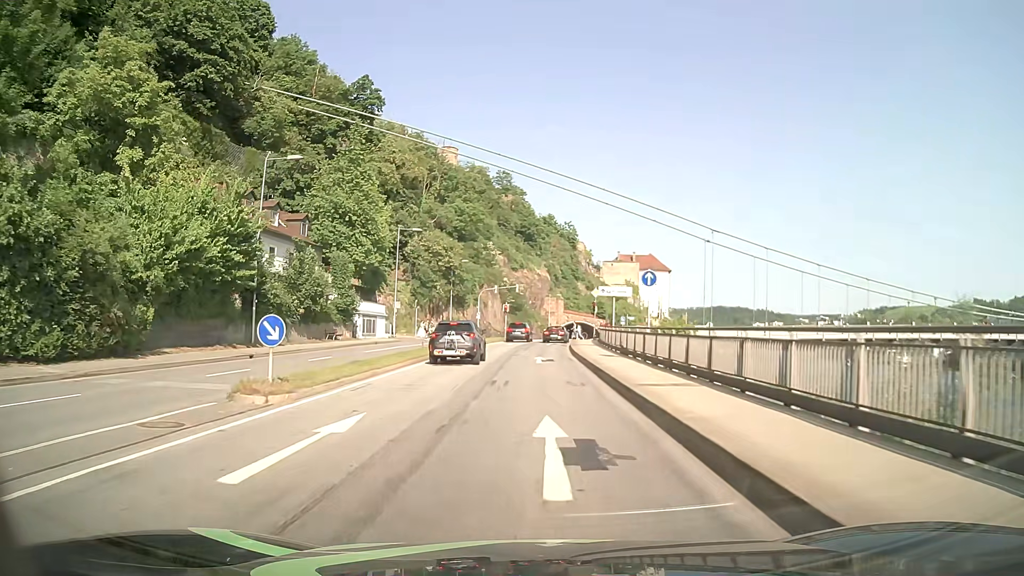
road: primary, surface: asphalt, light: Day
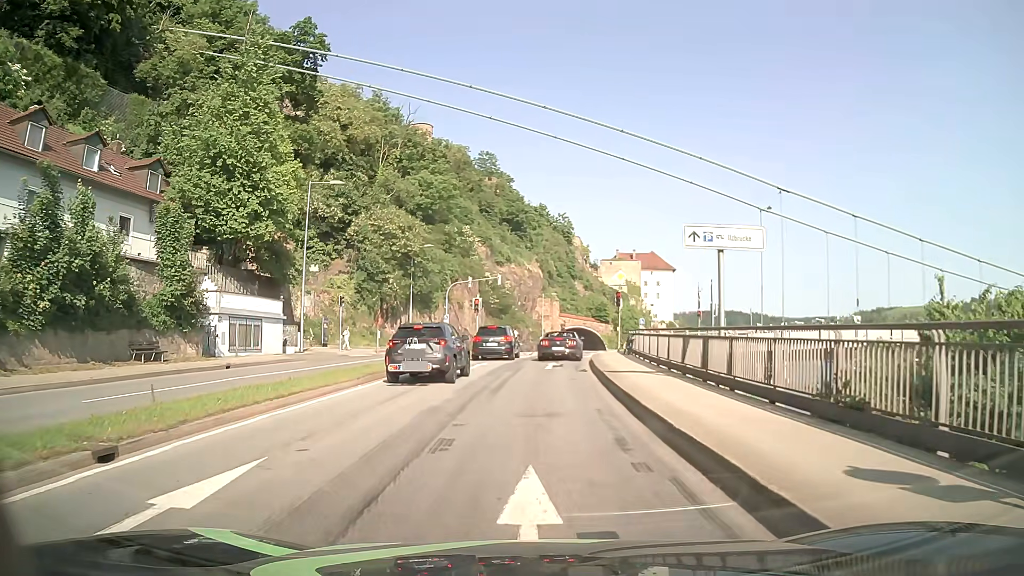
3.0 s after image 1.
(+0.1, +22.8) m; +1°
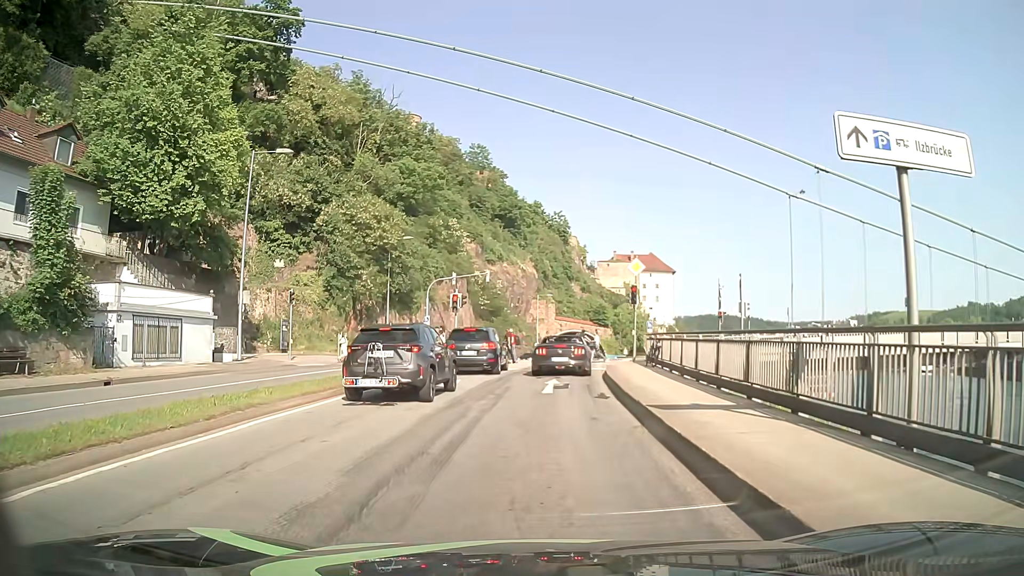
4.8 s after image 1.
(0.0, +7.9) m; 0°
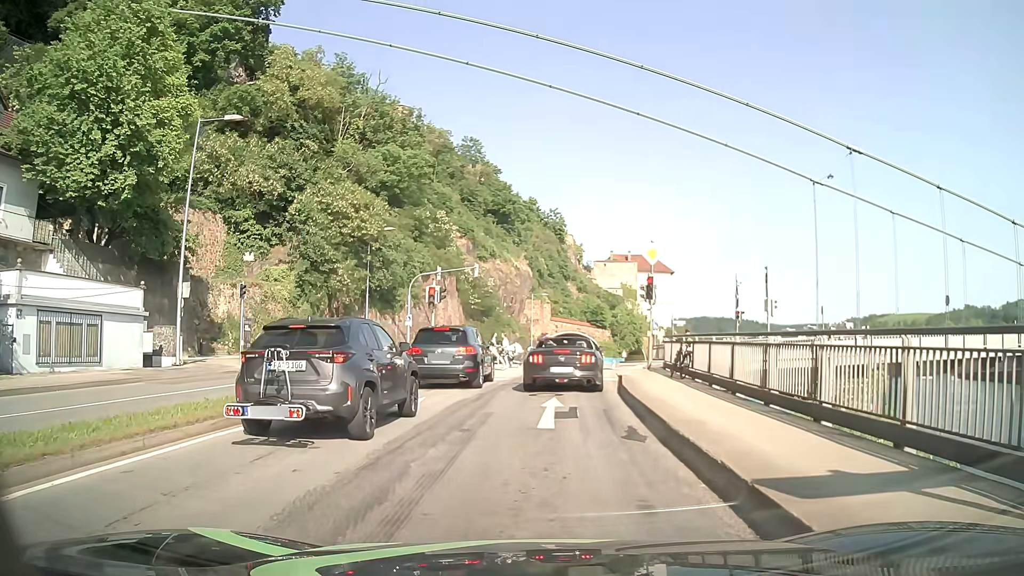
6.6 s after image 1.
(0.0, +5.4) m; 0°
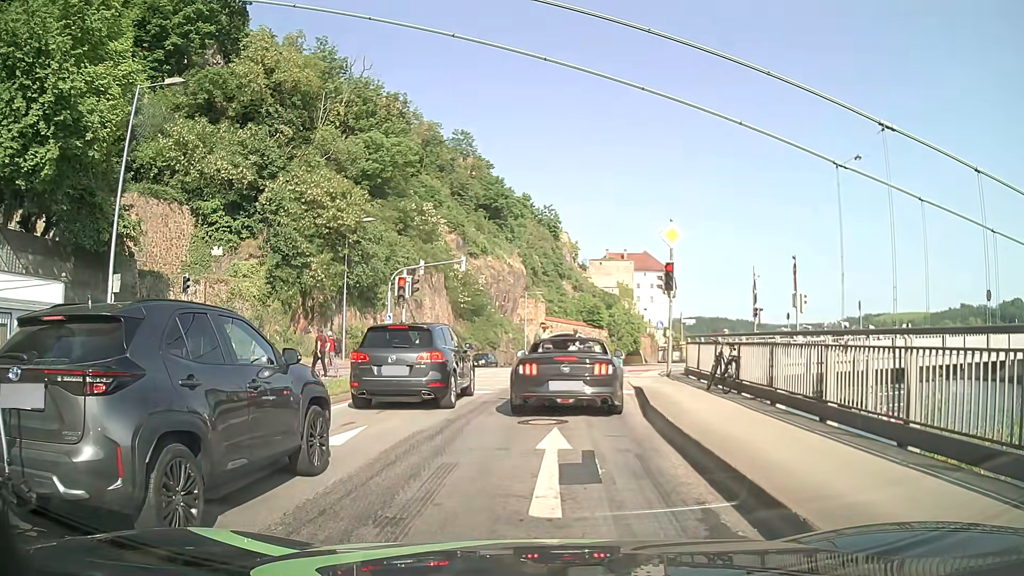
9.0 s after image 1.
(+0.1, +4.6) m; -1°
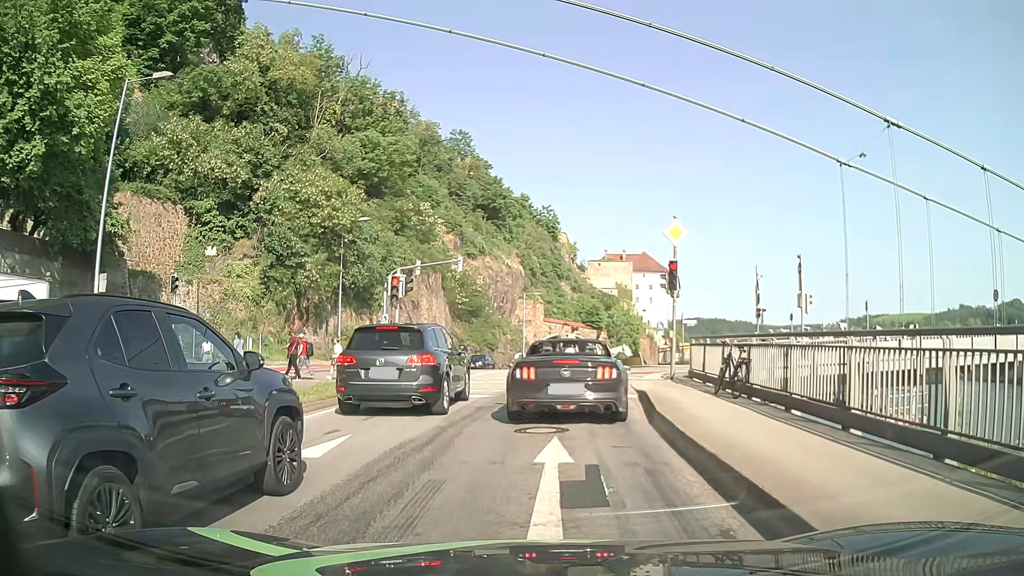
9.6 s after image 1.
(0.0, +0.8) m; 0°
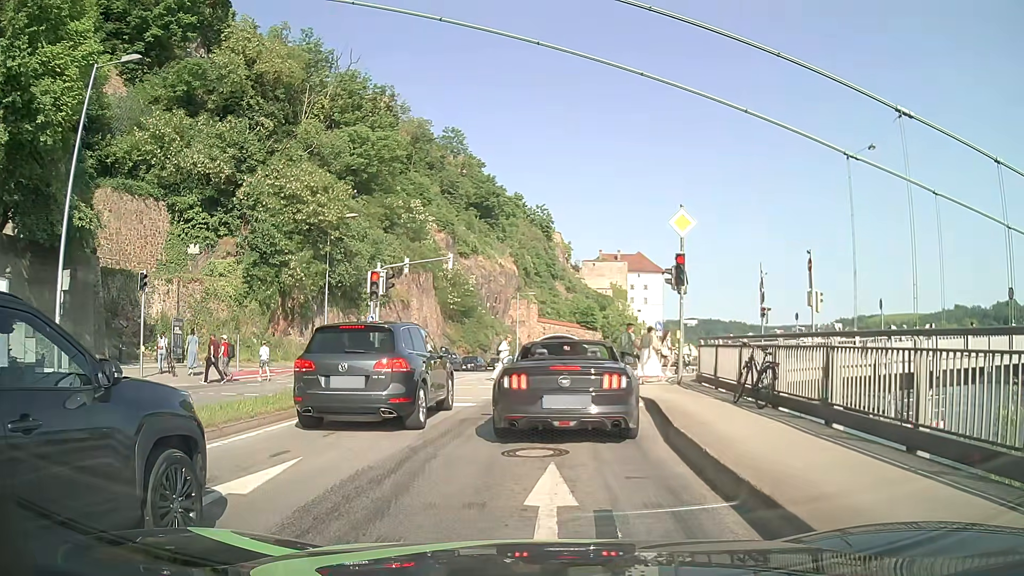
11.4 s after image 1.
(0.0, +1.8) m; 0°
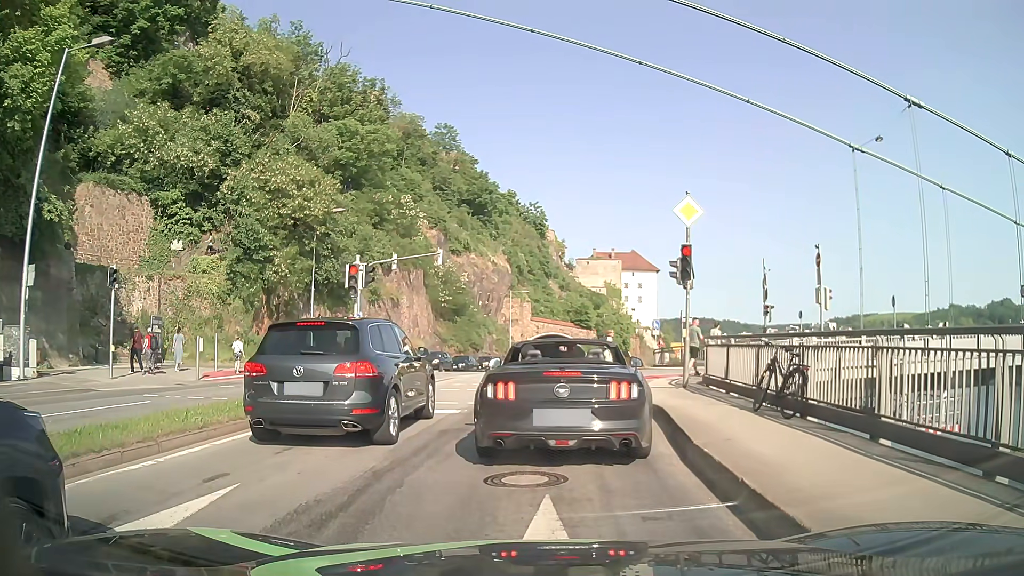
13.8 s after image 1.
(0.0, +1.5) m; 0°
